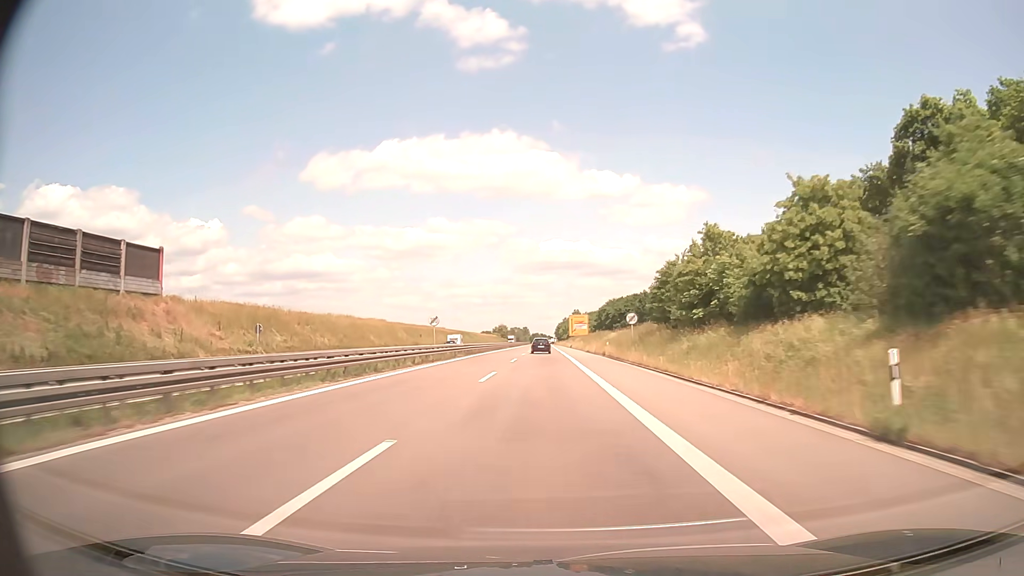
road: trunk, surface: asphalt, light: Day
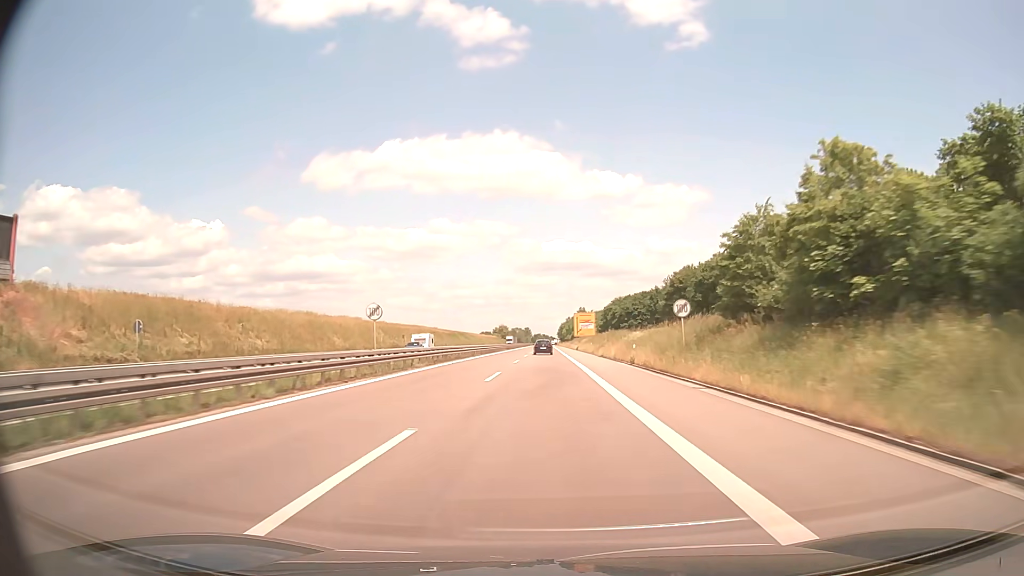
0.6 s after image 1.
(0.0, +16.9) m; 0°
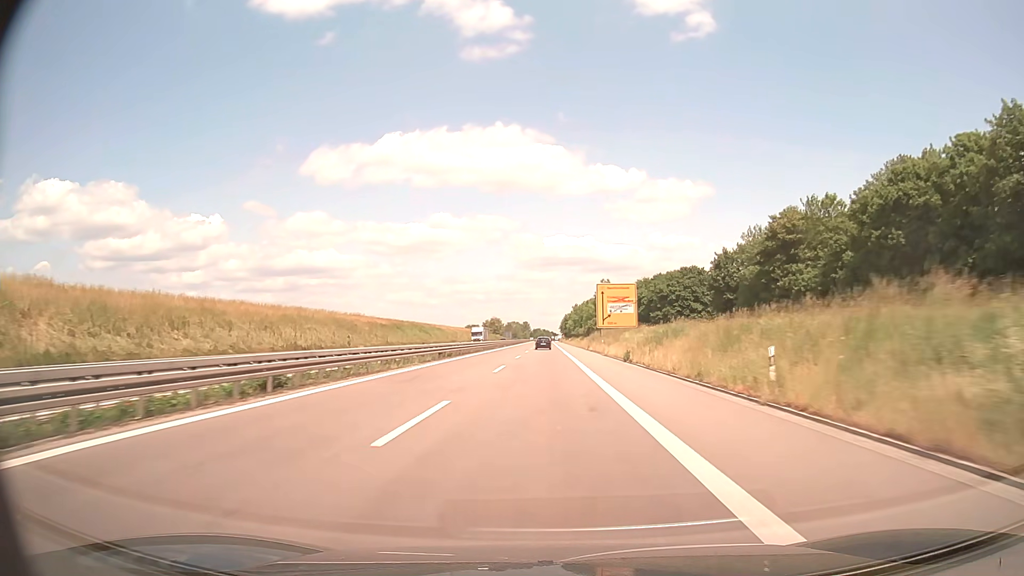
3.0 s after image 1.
(+0.2, +68.2) m; 0°
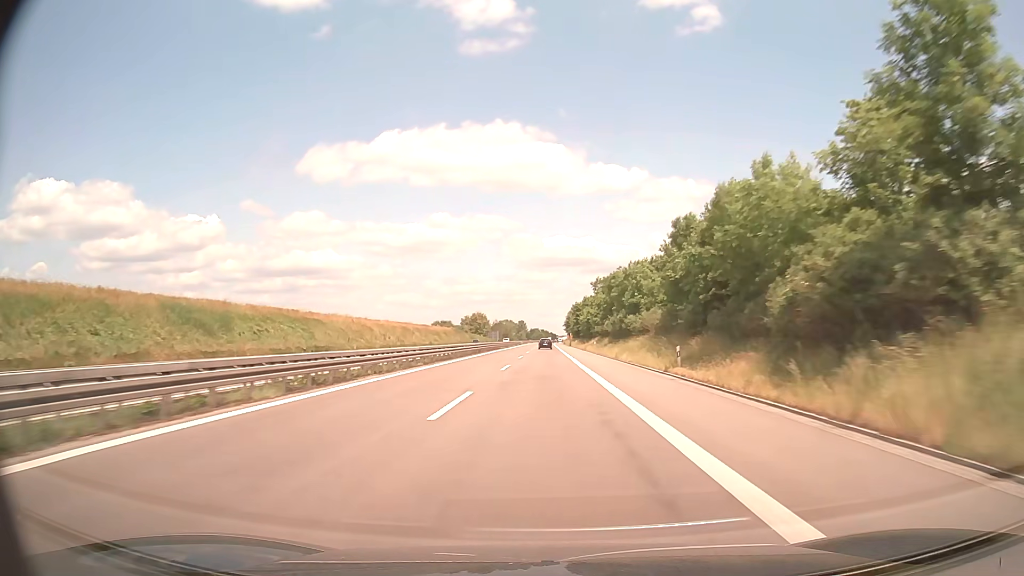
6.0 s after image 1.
(0.0, +87.8) m; 0°
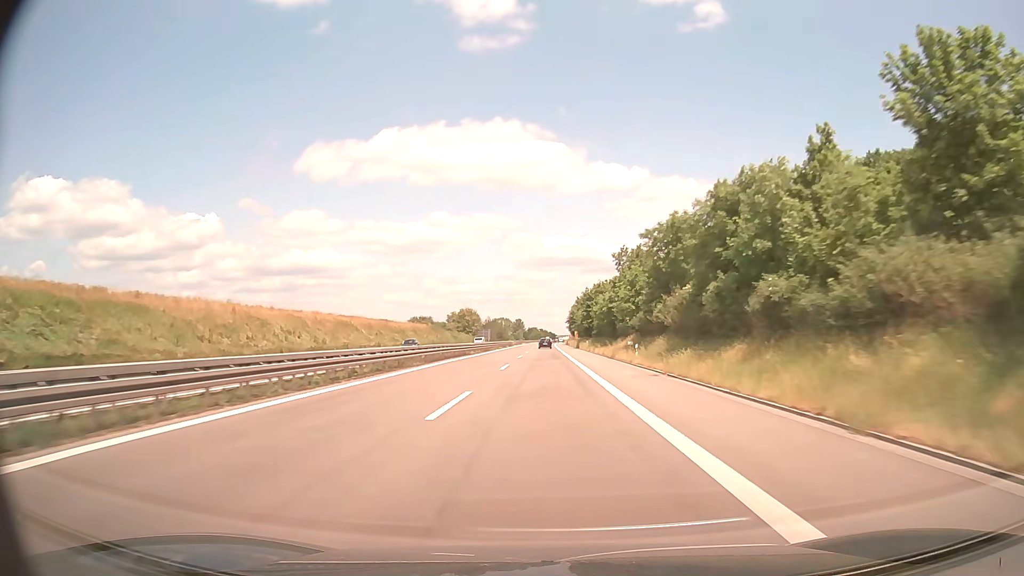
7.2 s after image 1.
(0.0, +36.4) m; 0°
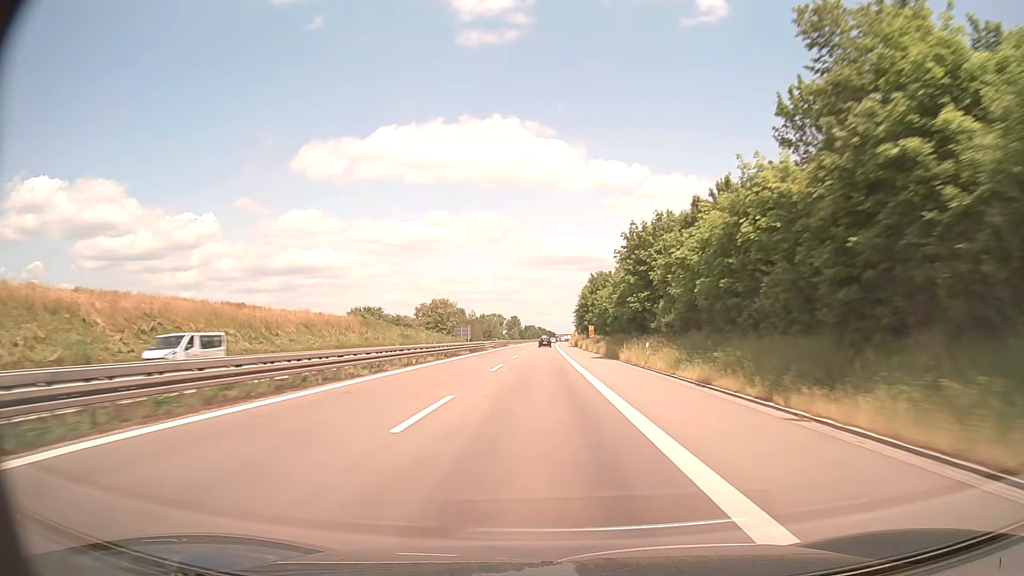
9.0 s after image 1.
(+0.2, +56.1) m; 0°
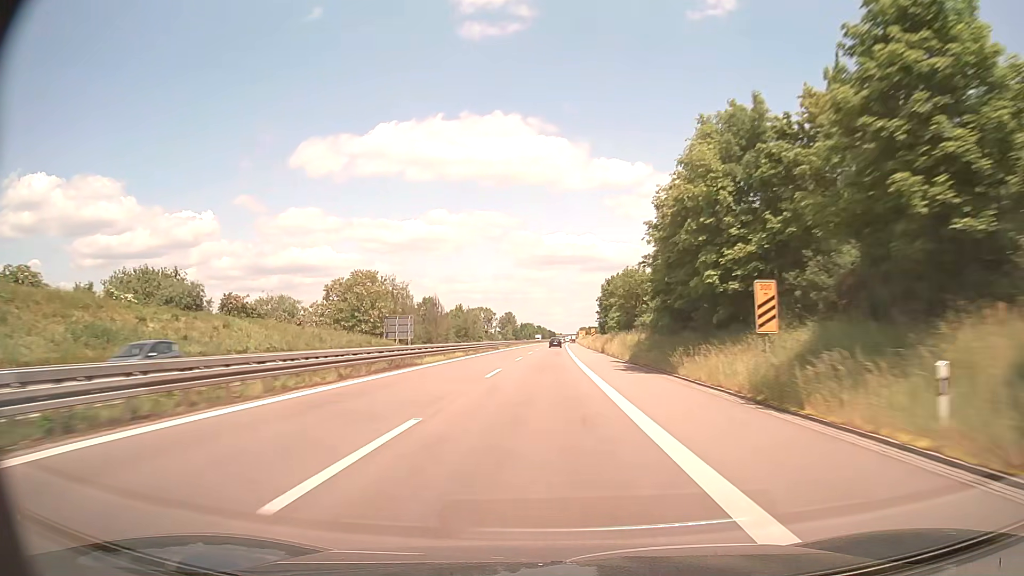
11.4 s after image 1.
(0.0, +77.1) m; 0°
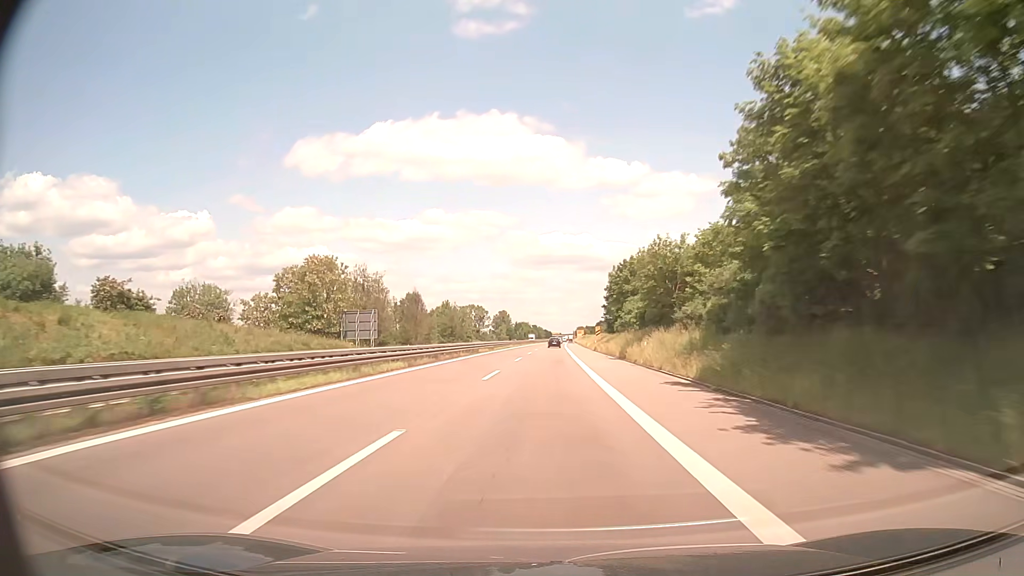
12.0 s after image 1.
(0.0, +19.5) m; 0°
(0, +10) (0, +20) (0, +30) (0, +40) (0, +50) (+1, +60) (+1, +70) (+1, +80) (+1, +90) (+2, +100) m
